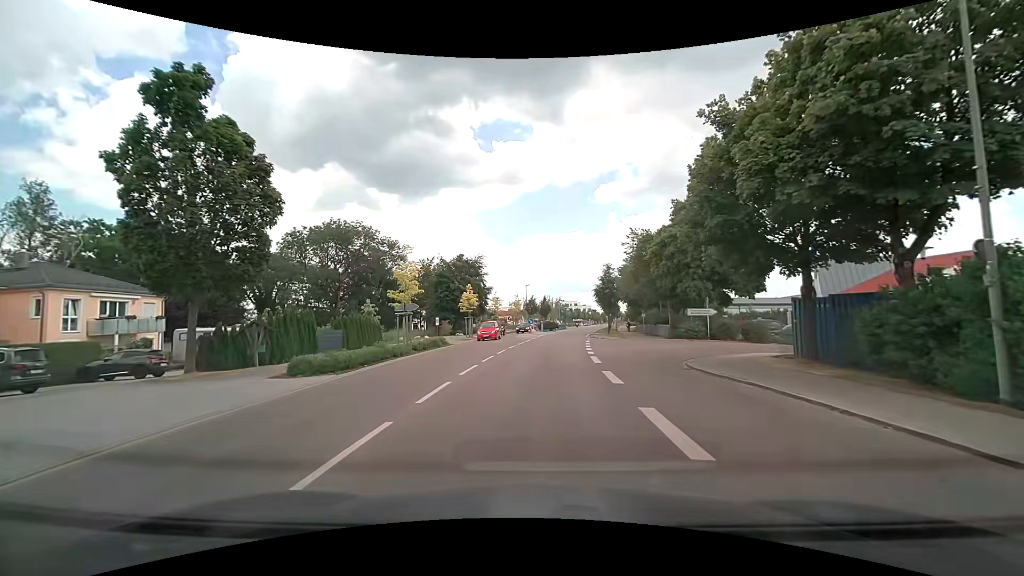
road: tertiary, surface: asphalt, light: Day
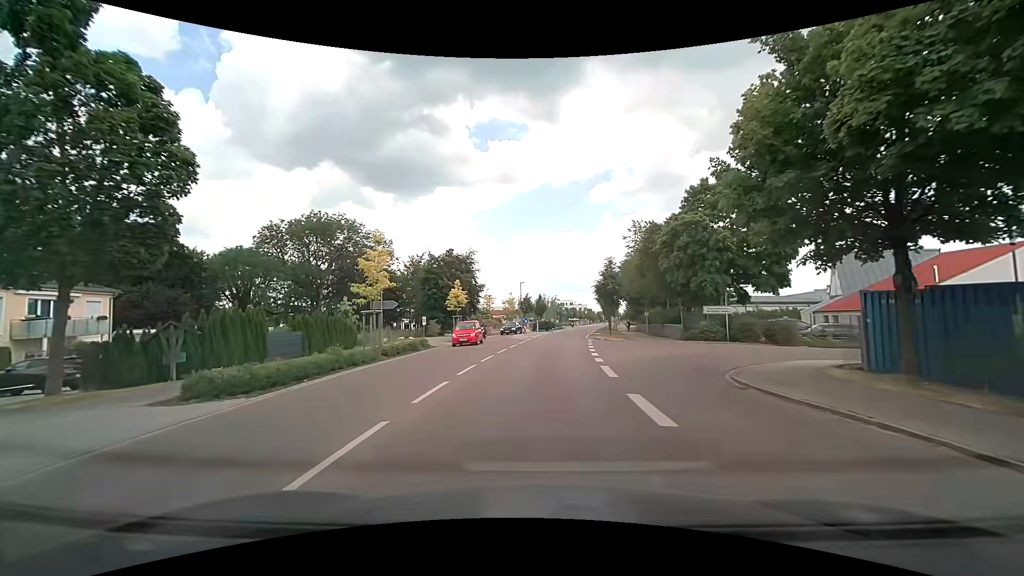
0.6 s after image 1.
(0.0, +4.5) m; 0°
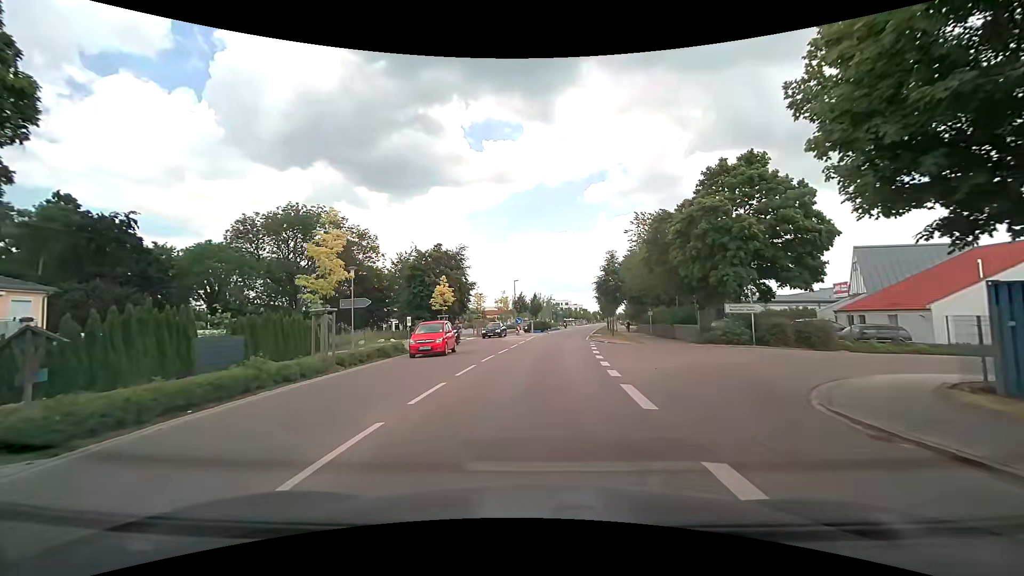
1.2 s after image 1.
(0.0, +4.5) m; +1°
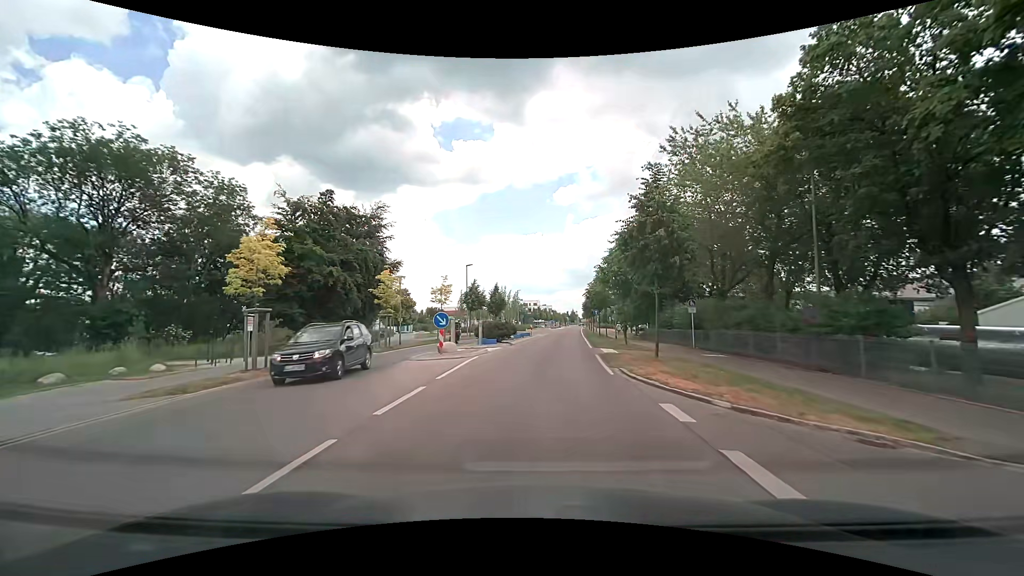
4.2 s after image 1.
(+0.7, +23.8) m; +3°
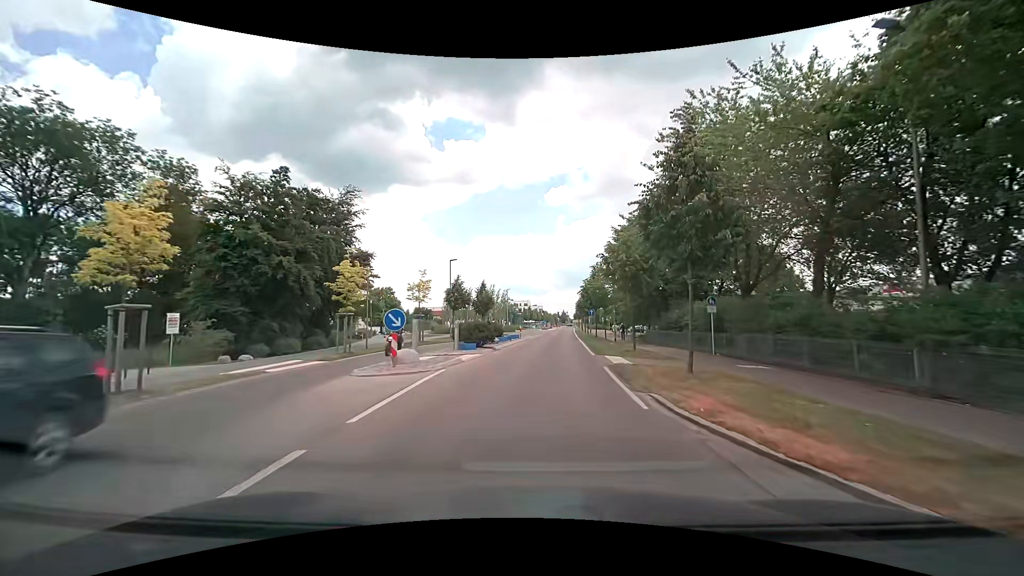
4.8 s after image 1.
(+0.1, +5.0) m; +1°
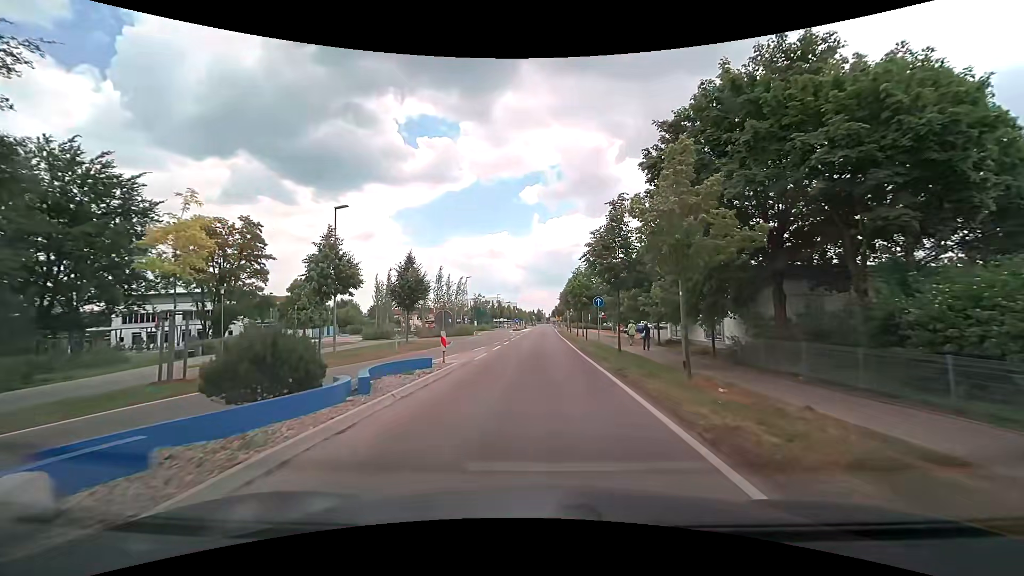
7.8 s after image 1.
(+0.9, +24.2) m; +3°
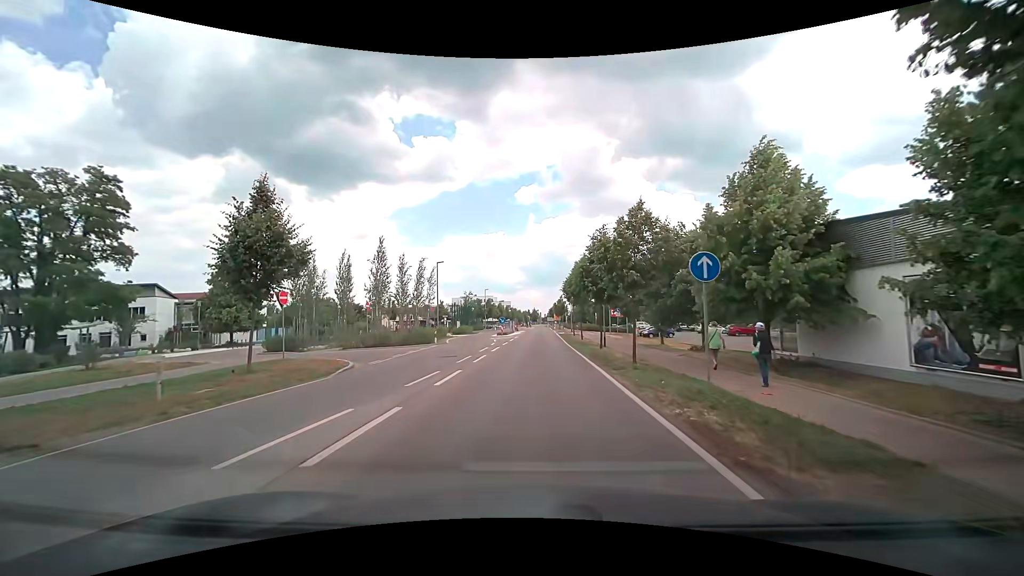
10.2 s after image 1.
(+0.2, +18.7) m; +1°
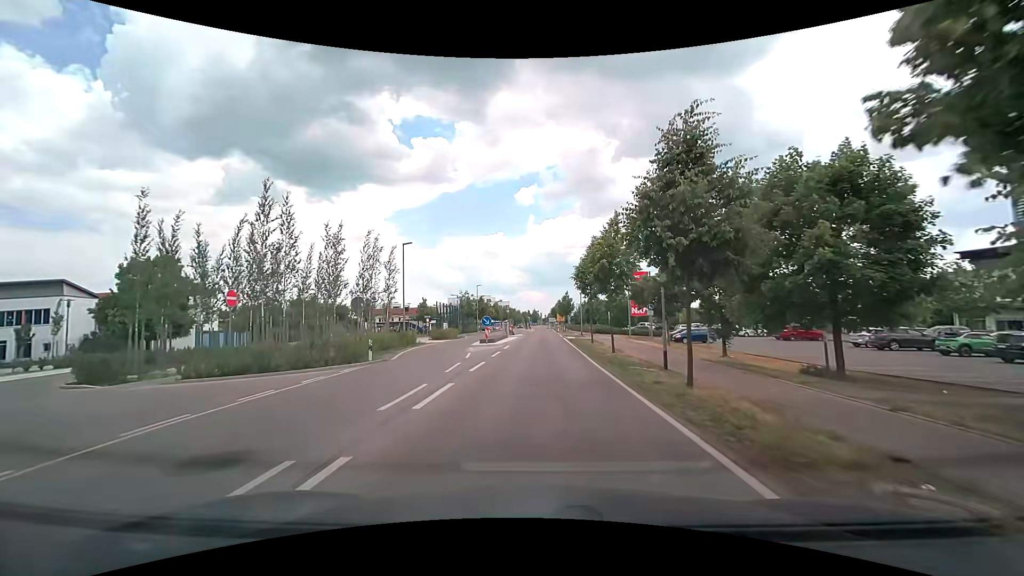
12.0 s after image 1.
(-0.1, +14.2) m; 0°
(0, +10) (0, +20) (0, +30) (+1, +40) (+1, +50) (+1, +60) (+1, +70) (+2, +80) (+2, +90) (+2, +100) m
